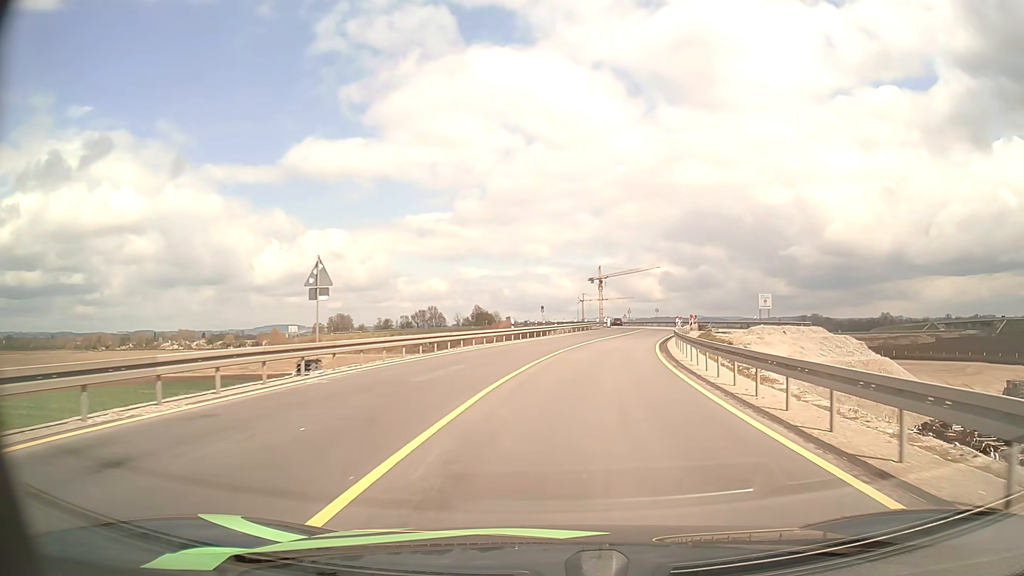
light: Day
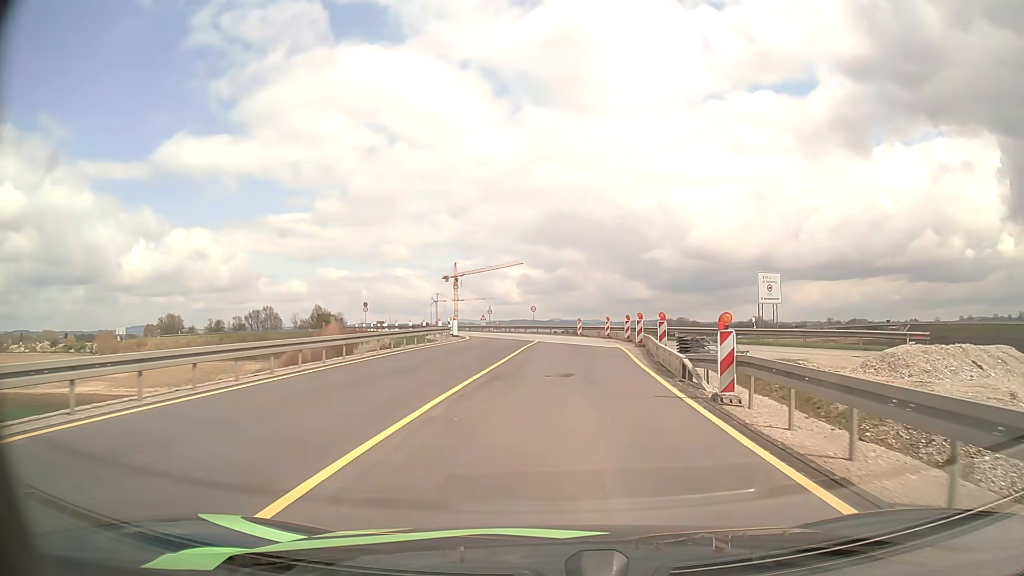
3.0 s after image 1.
(+3.9, +38.2) m; +12°
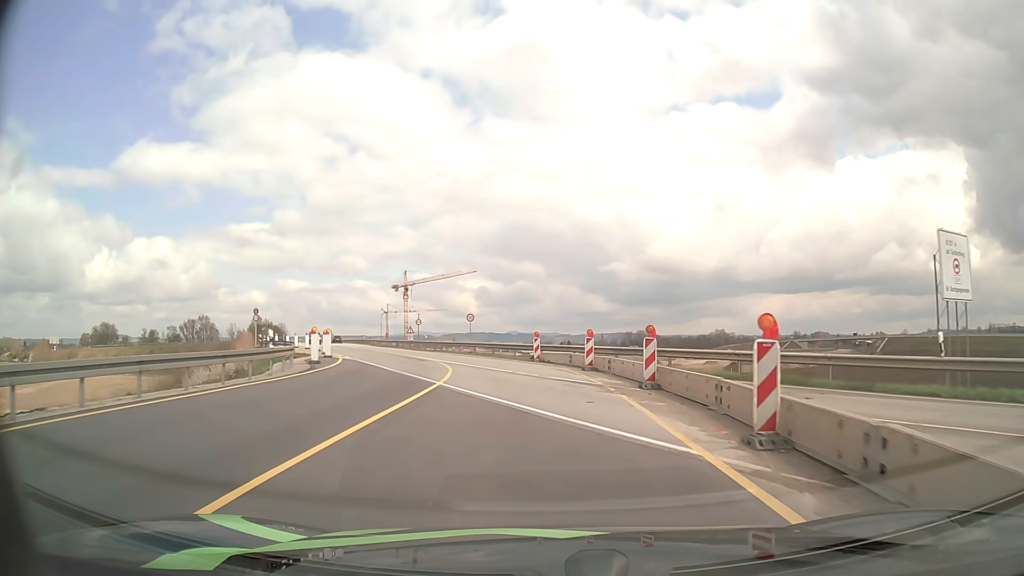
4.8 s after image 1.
(+1.0, +22.1) m; +4°
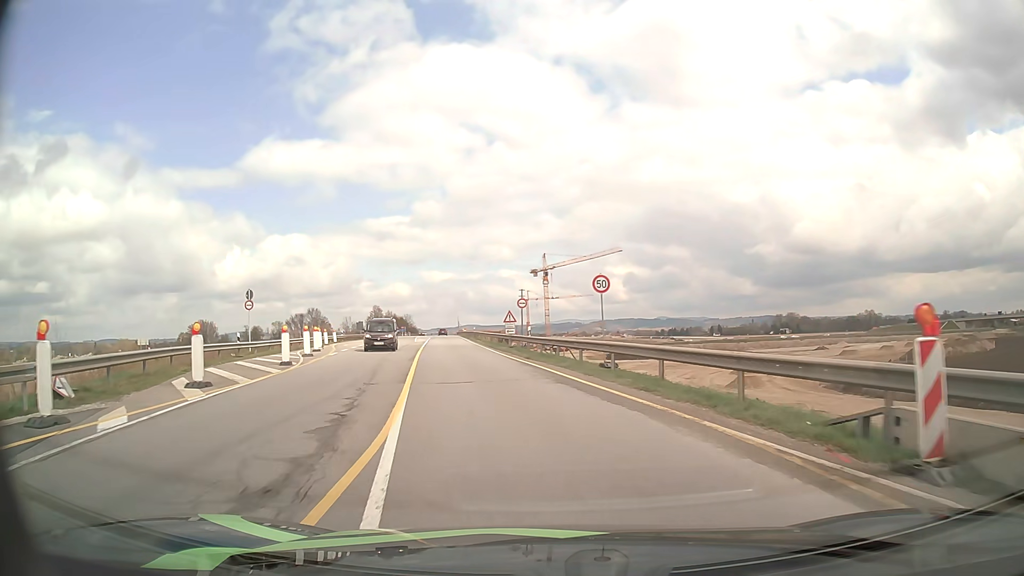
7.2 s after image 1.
(-2.4, +27.7) m; -12°
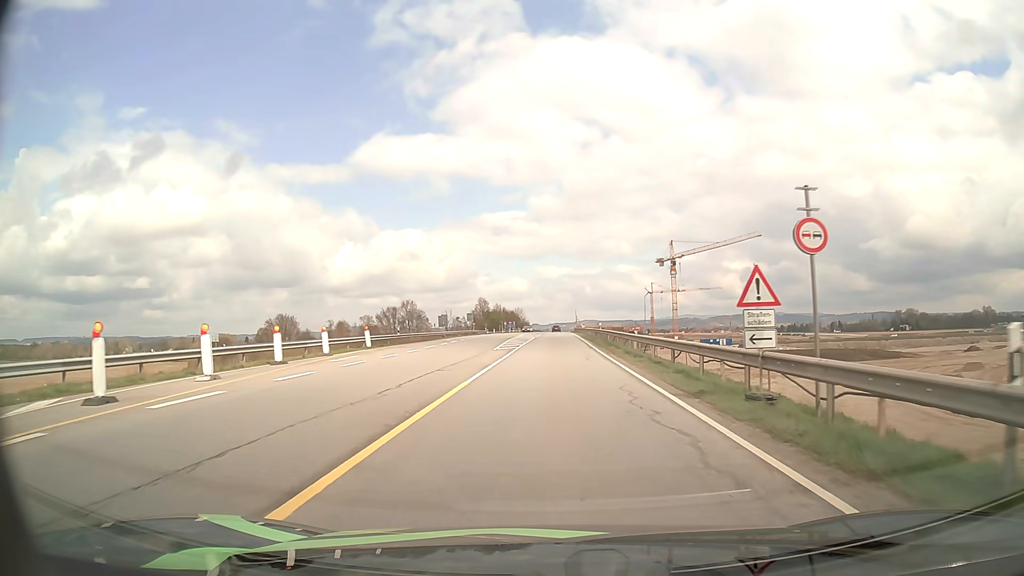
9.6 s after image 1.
(-3.8, +30.2) m; -10°
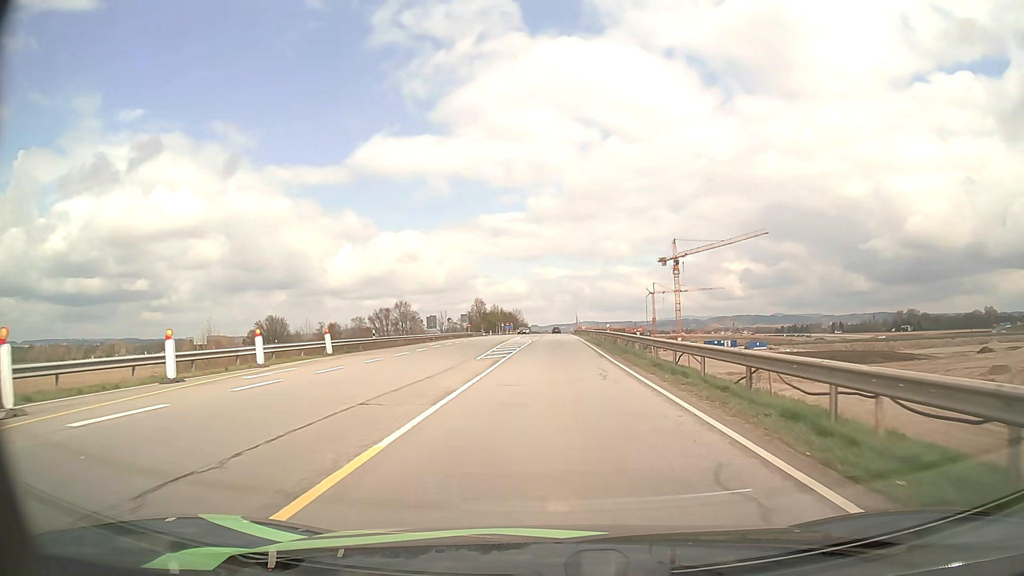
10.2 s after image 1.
(0.0, +8.2) m; 0°
